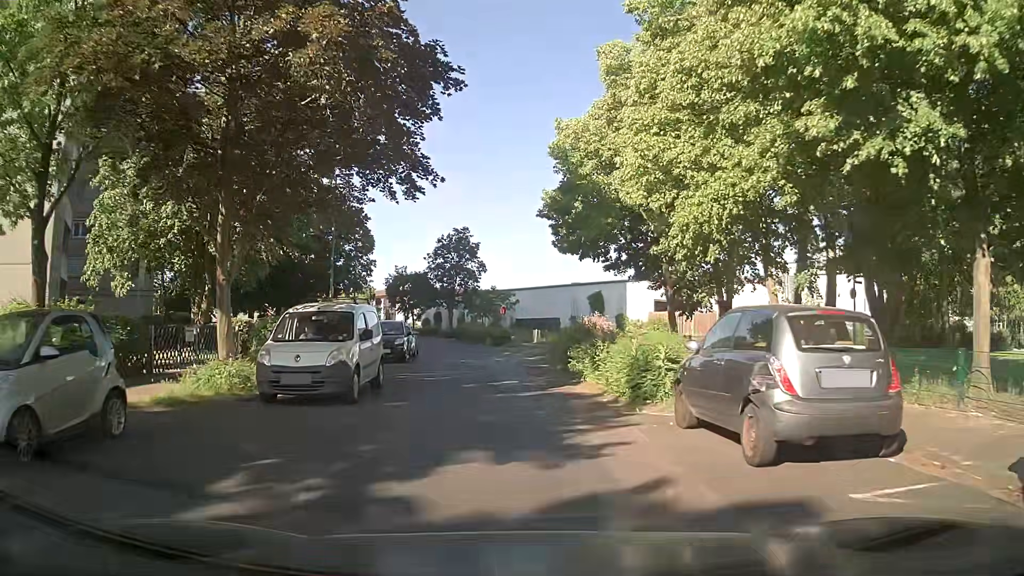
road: residential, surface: asphalt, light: Day
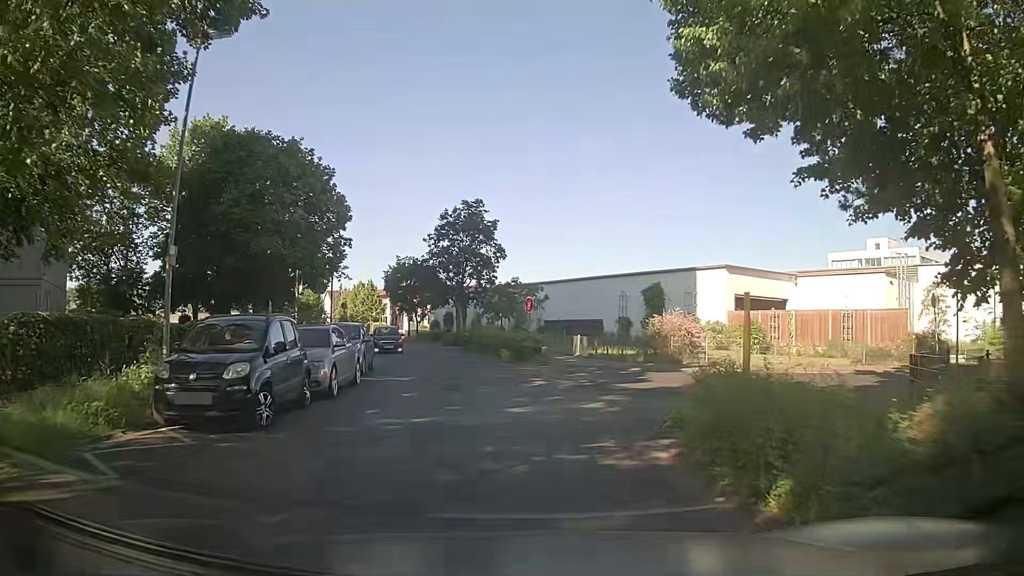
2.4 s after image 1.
(-0.3, +15.9) m; -4°
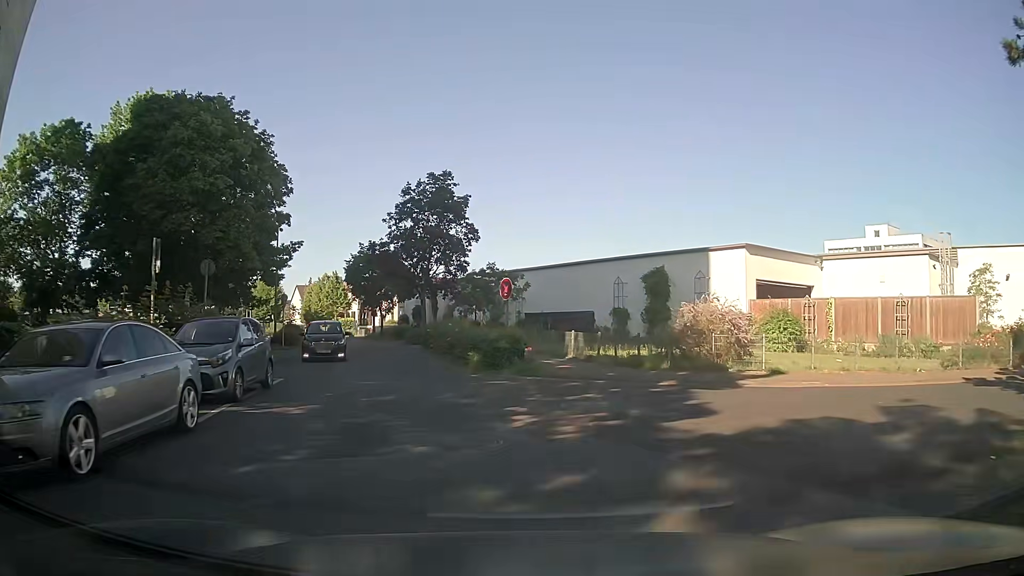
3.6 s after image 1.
(+0.3, +7.5) m; +3°
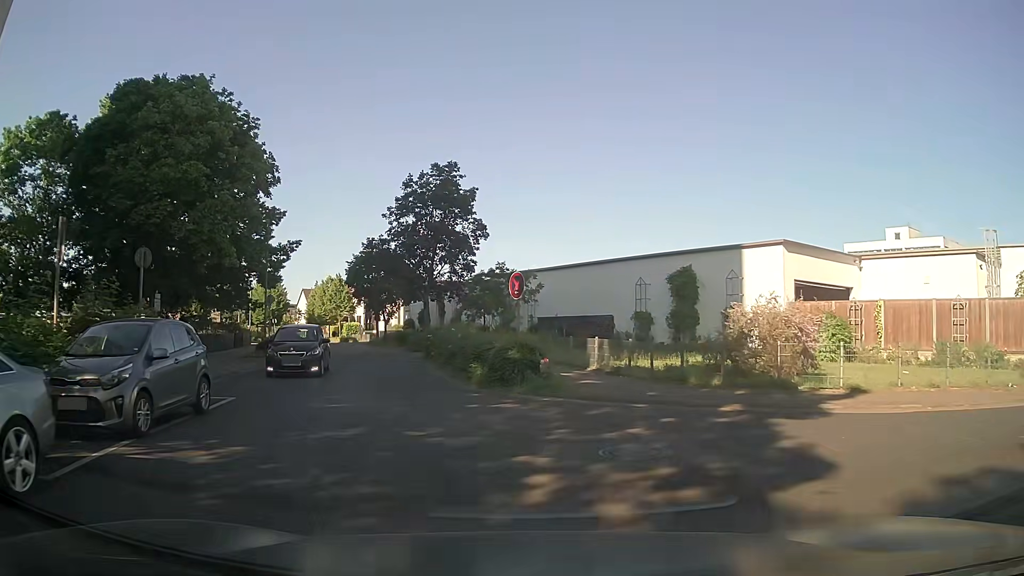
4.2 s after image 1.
(0.0, +3.7) m; -1°
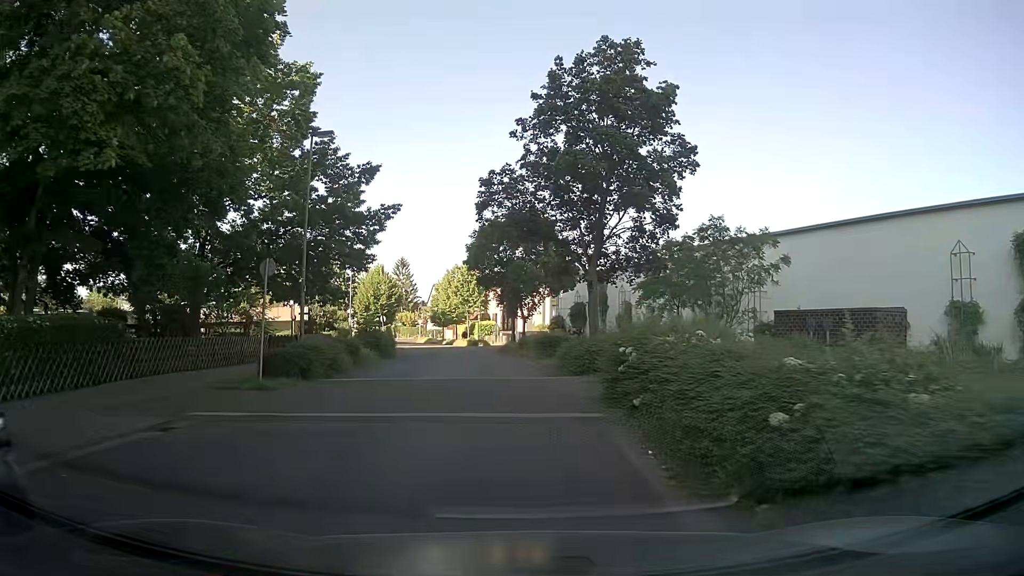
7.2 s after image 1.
(-2.3, +17.0) m; -11°
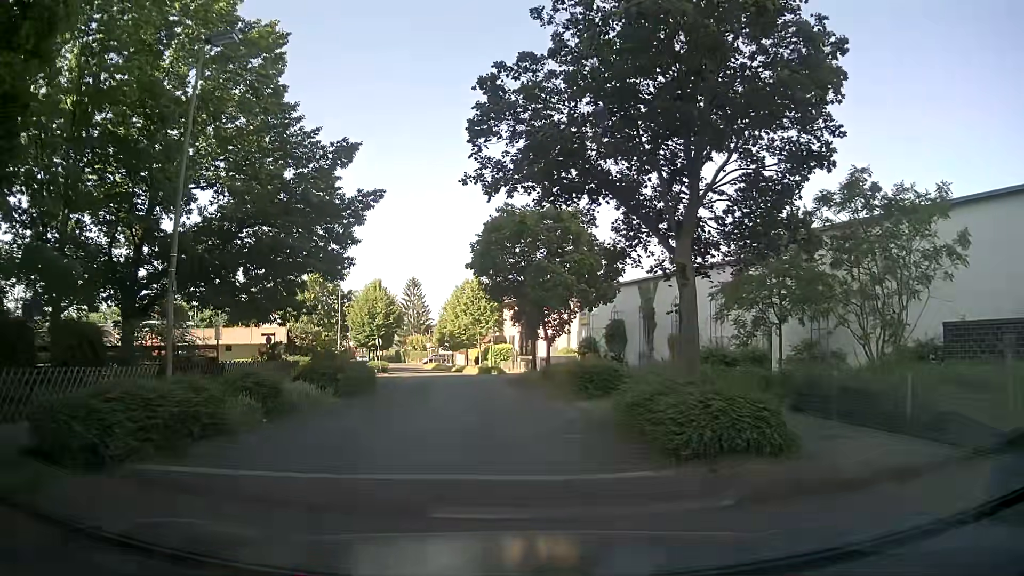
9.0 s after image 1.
(-0.2, +10.0) m; -2°
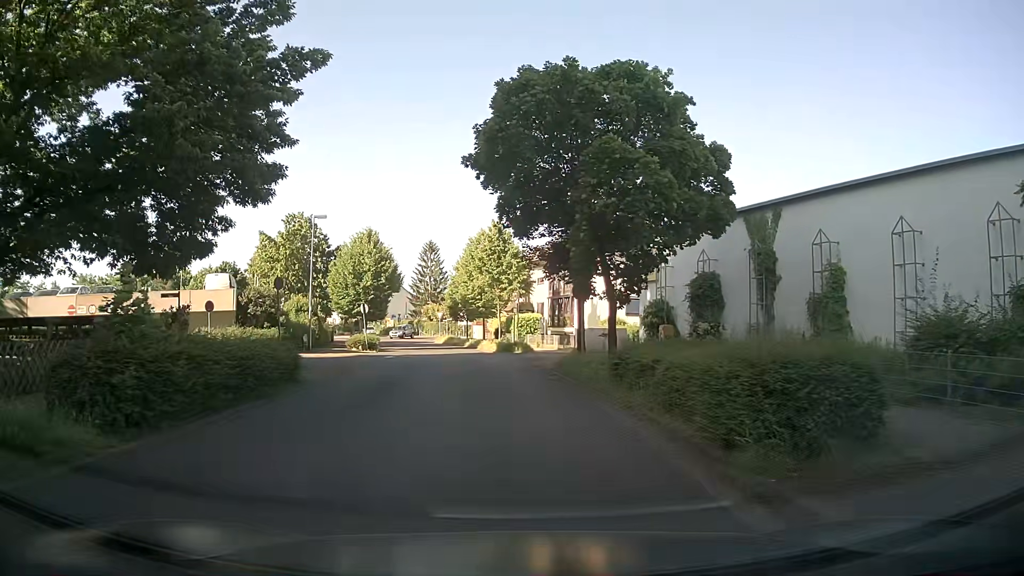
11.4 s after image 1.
(-0.3, +13.5) m; -1°
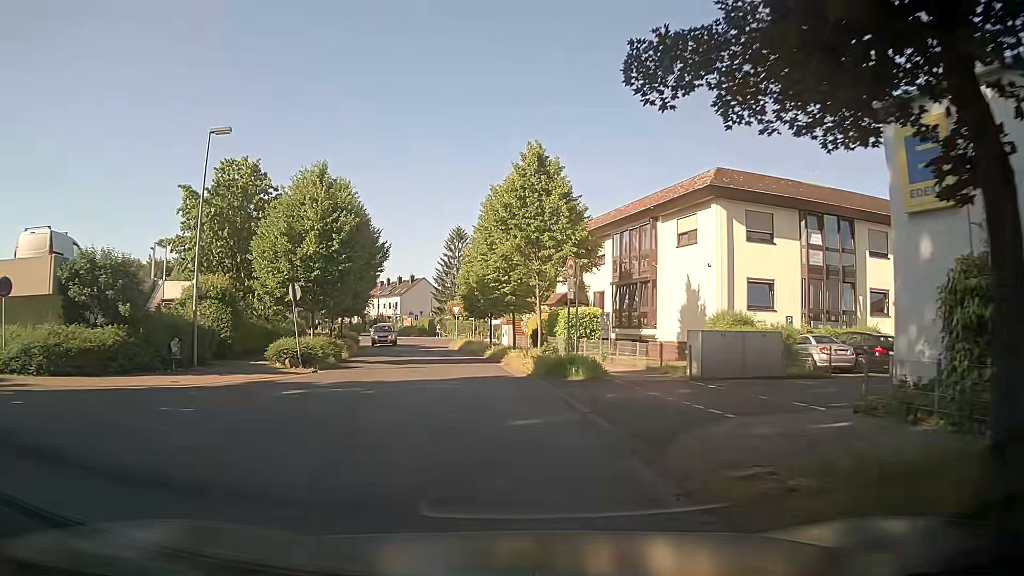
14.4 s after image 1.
(-0.8, +18.6) m; -4°
